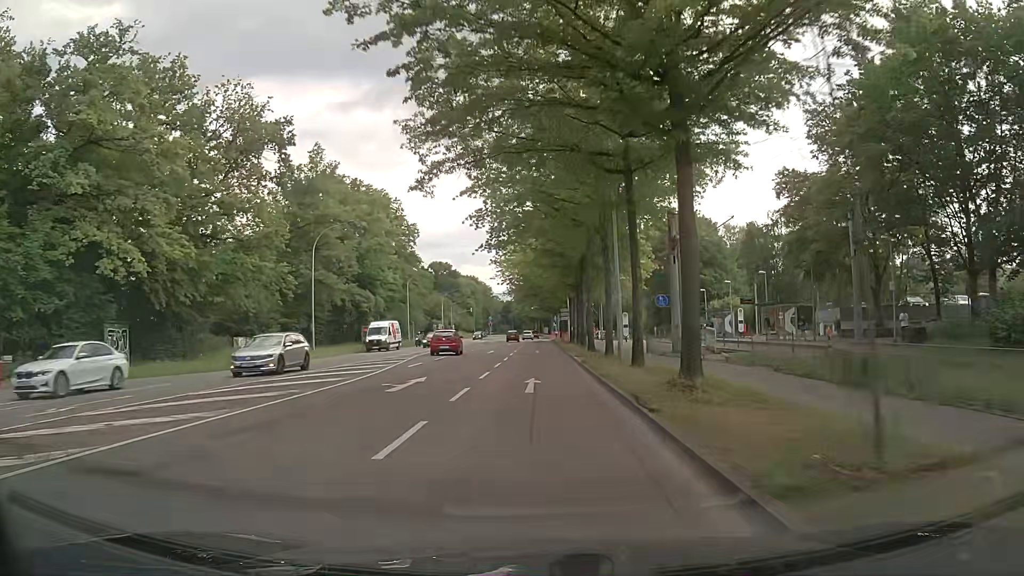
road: secondary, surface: asphalt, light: Day
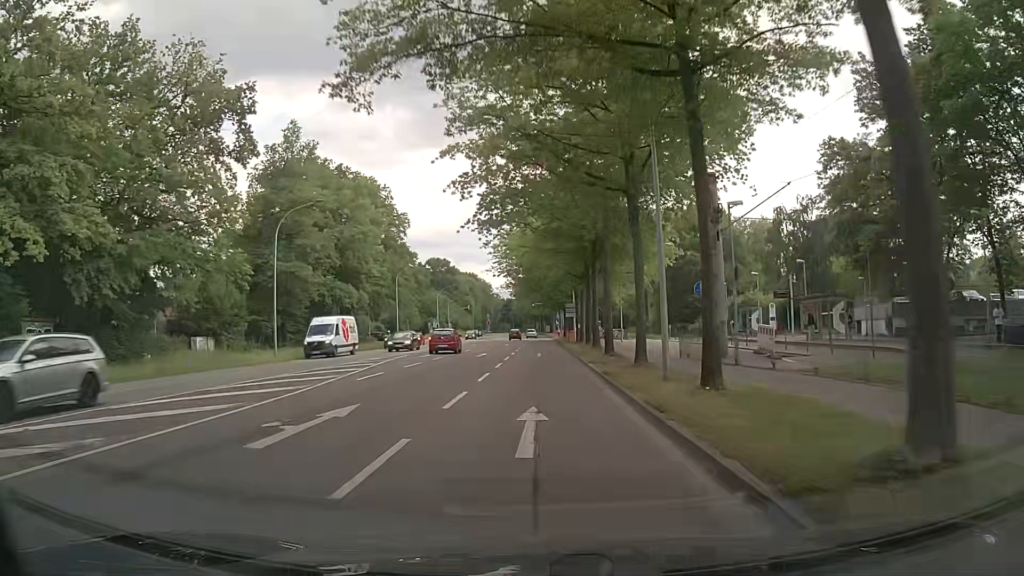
(0.0, +7.8) m; 0°
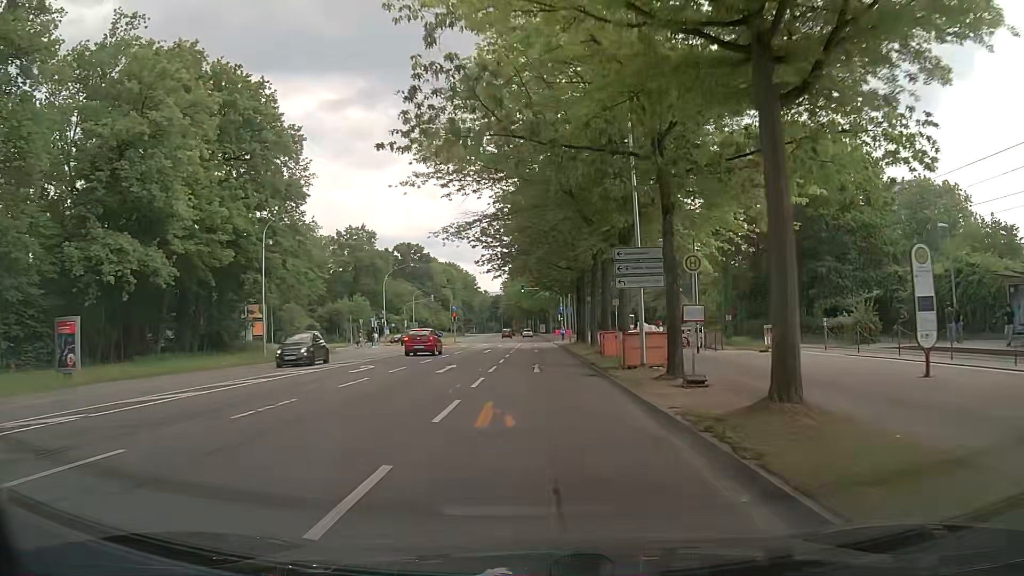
(+0.2, +39.1) m; 0°
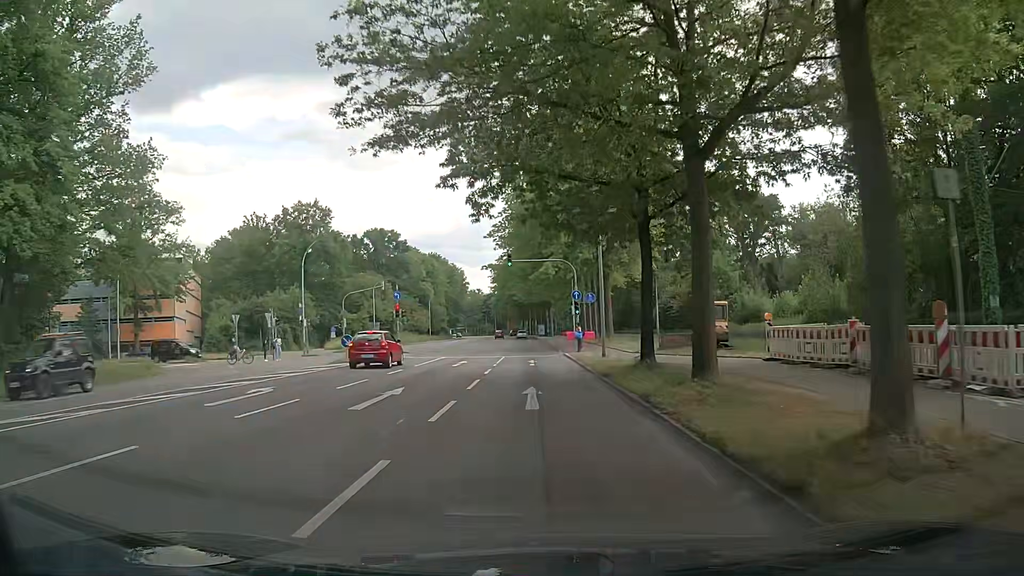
(+0.5, +29.6) m; +1°
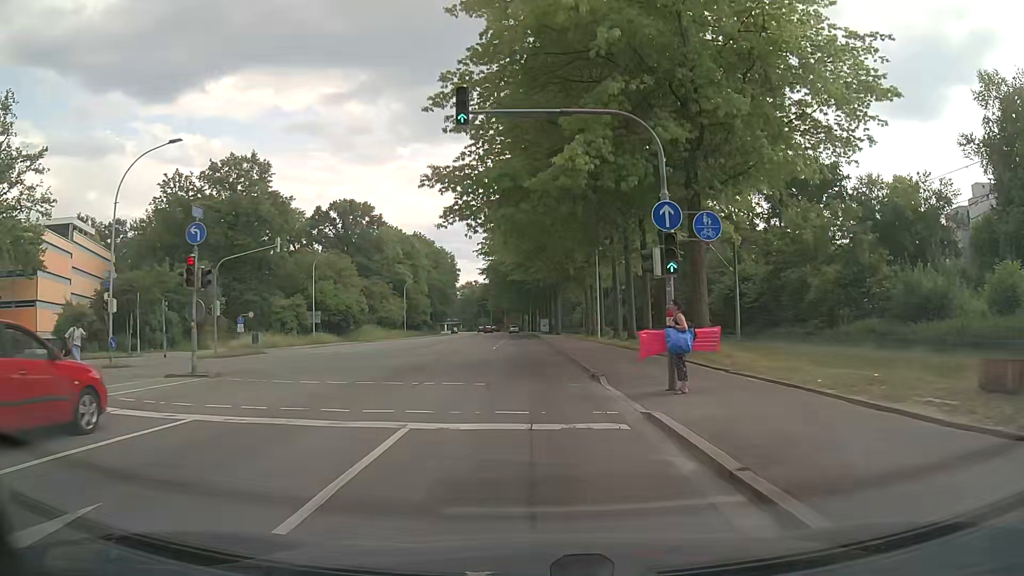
(-0.3, +27.8) m; 0°
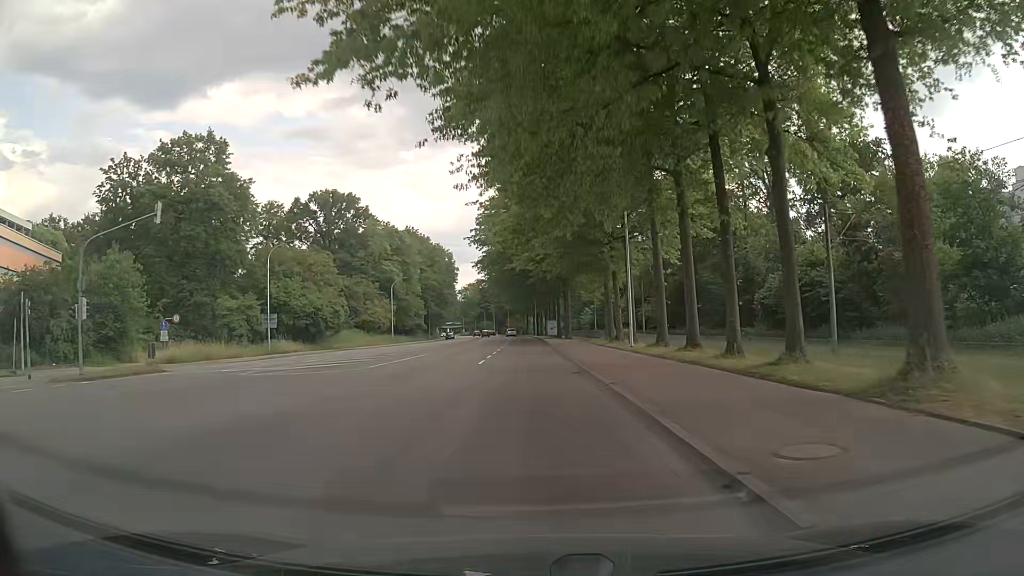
(-0.1, +13.8) m; -1°
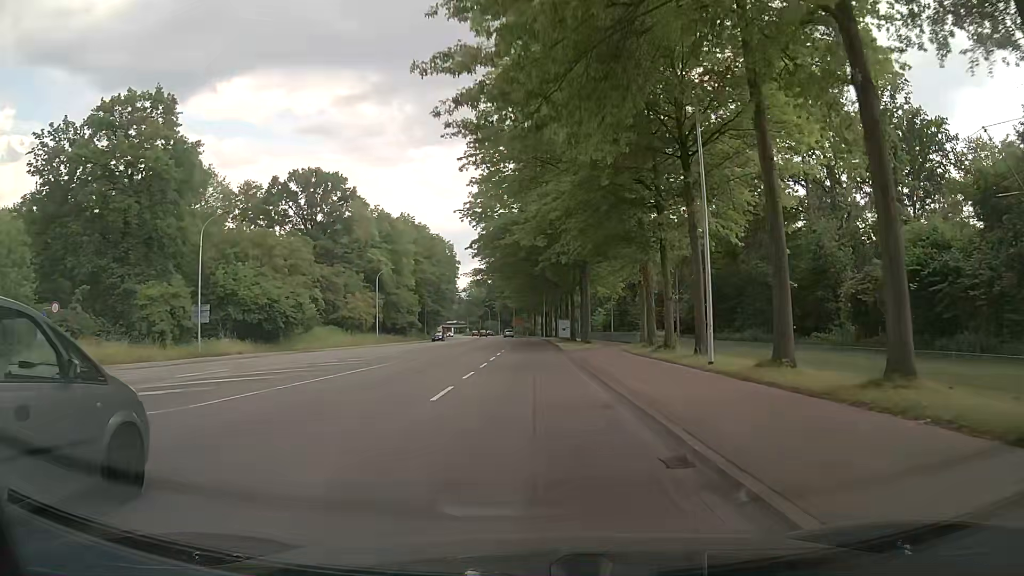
(-0.2, +14.1) m; -1°
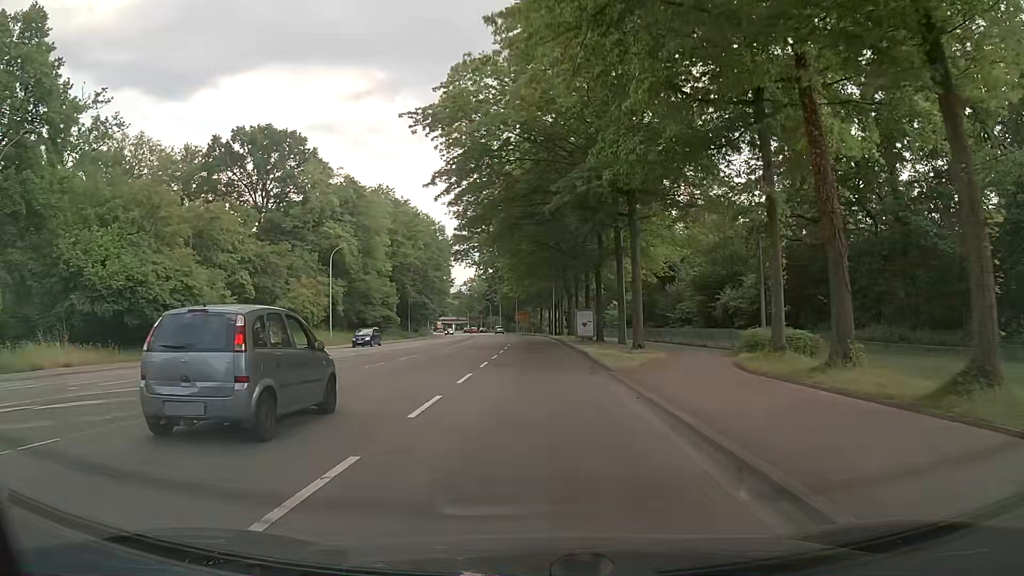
(+0.1, +21.5) m; +1°
(0, +10) (0, +20) (0, +30) (0, +40) (0, +50) (-1, +60) (-1, +70) (-2, +80) (-3, +90) (-4, +100) m
